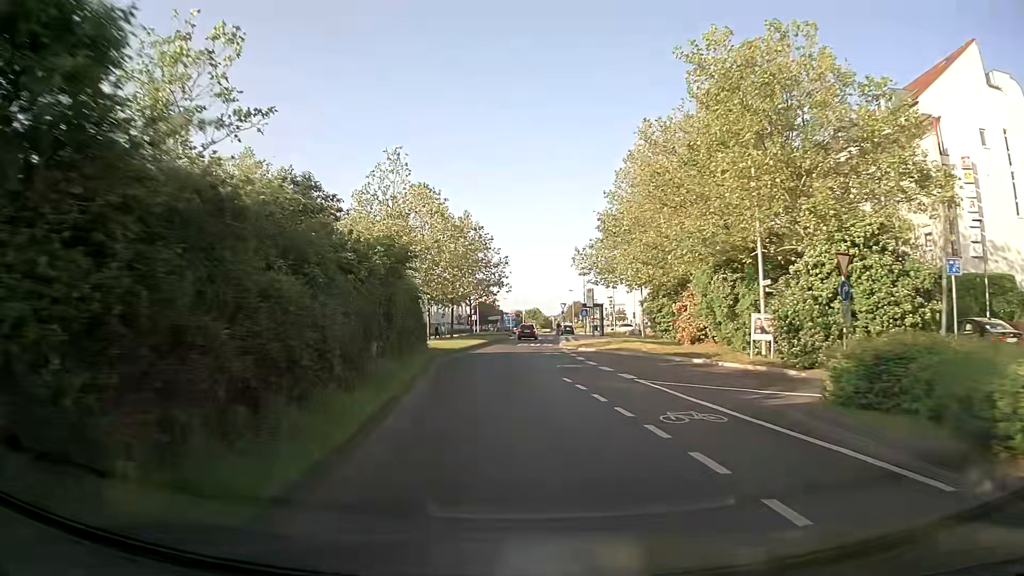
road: secondary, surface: asphalt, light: Day
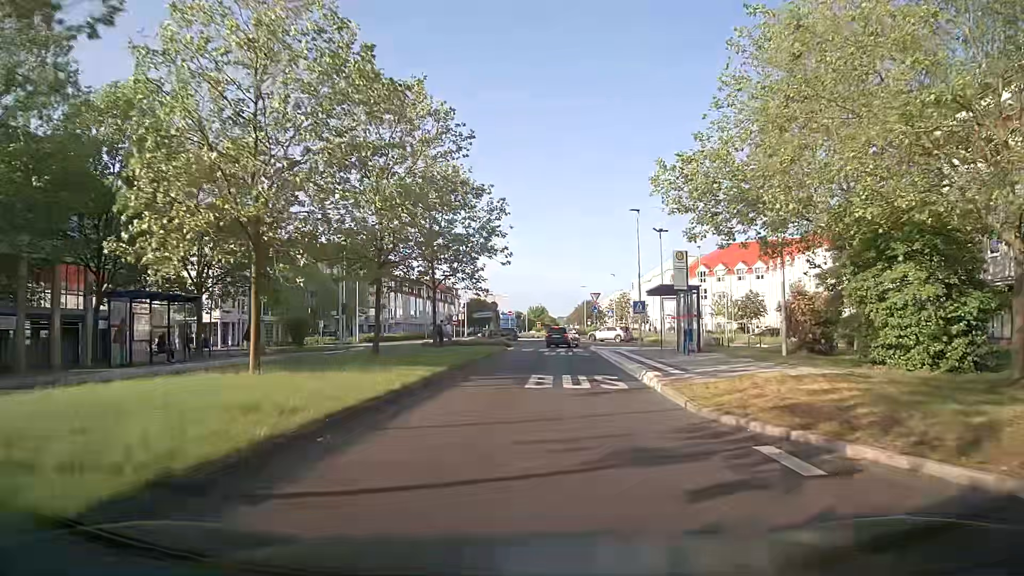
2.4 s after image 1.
(-0.3, +29.1) m; 0°
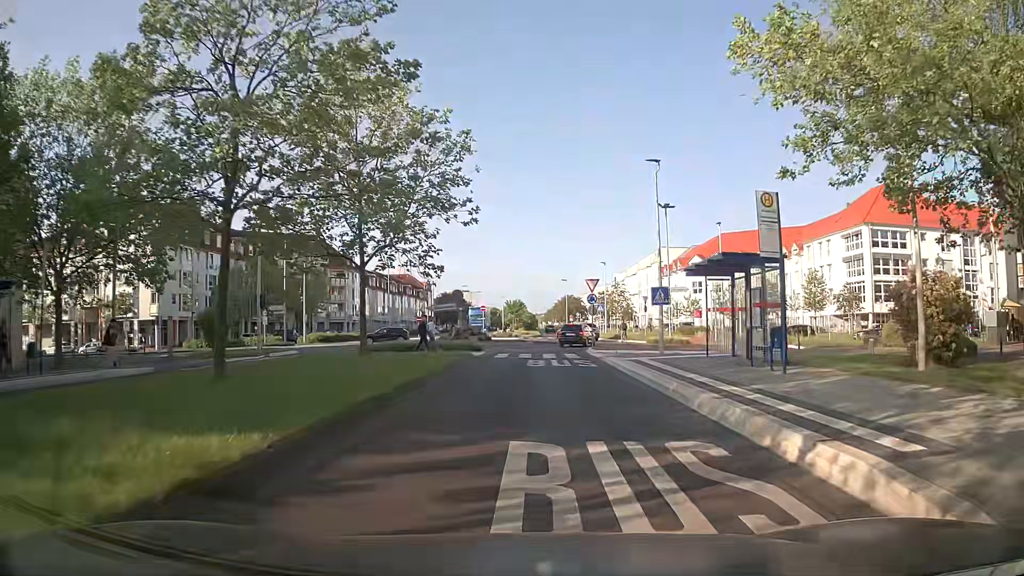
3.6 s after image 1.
(+0.1, +11.0) m; +1°
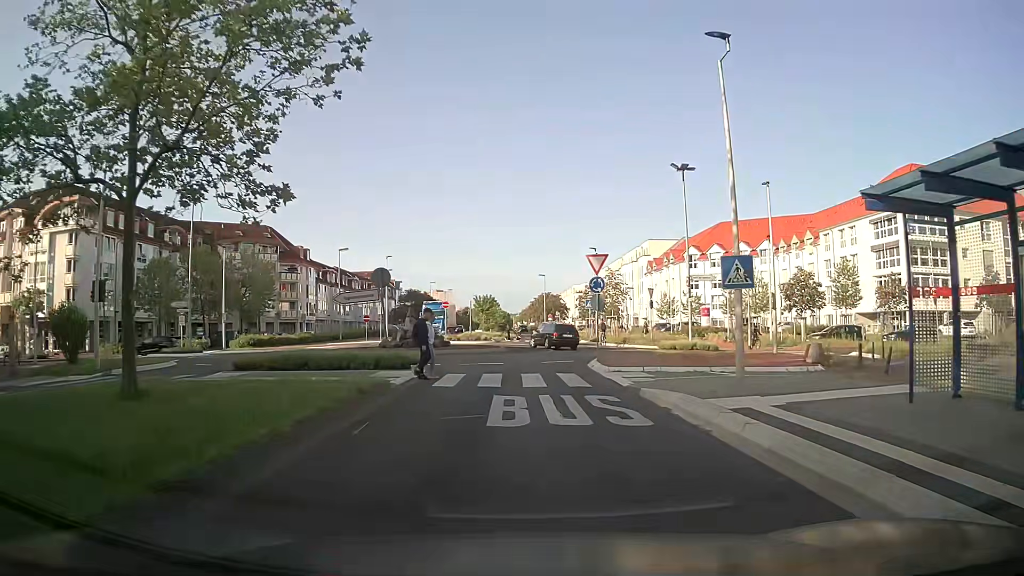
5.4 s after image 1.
(+0.5, +12.5) m; +4°
